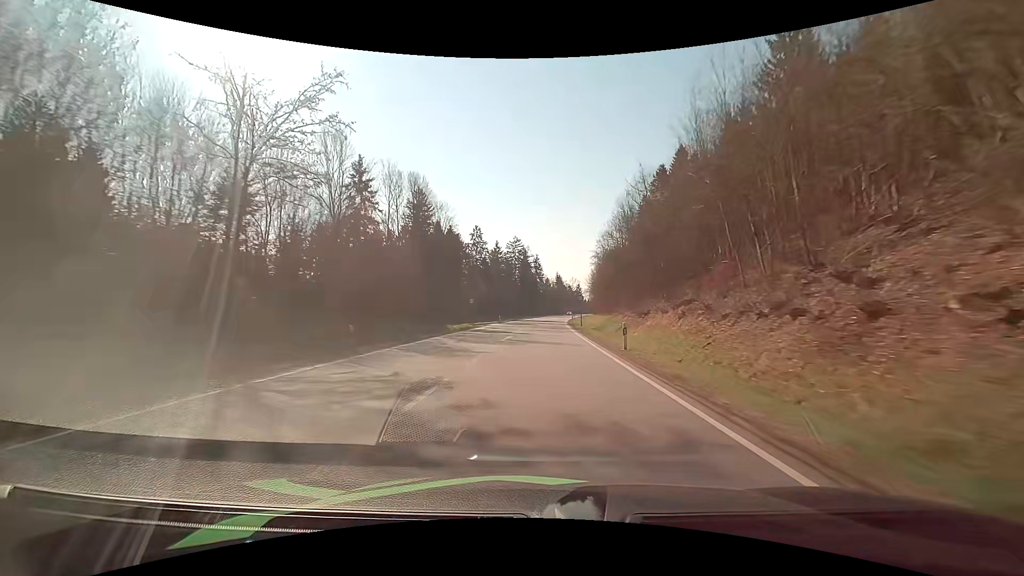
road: primary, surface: asphalt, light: Day
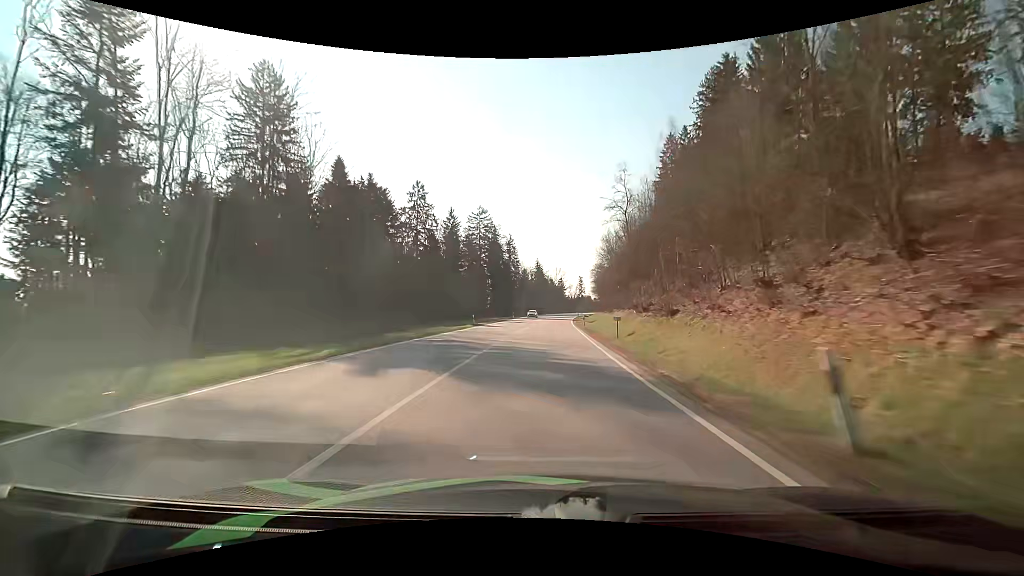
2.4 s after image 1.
(+1.1, +63.9) m; +2°
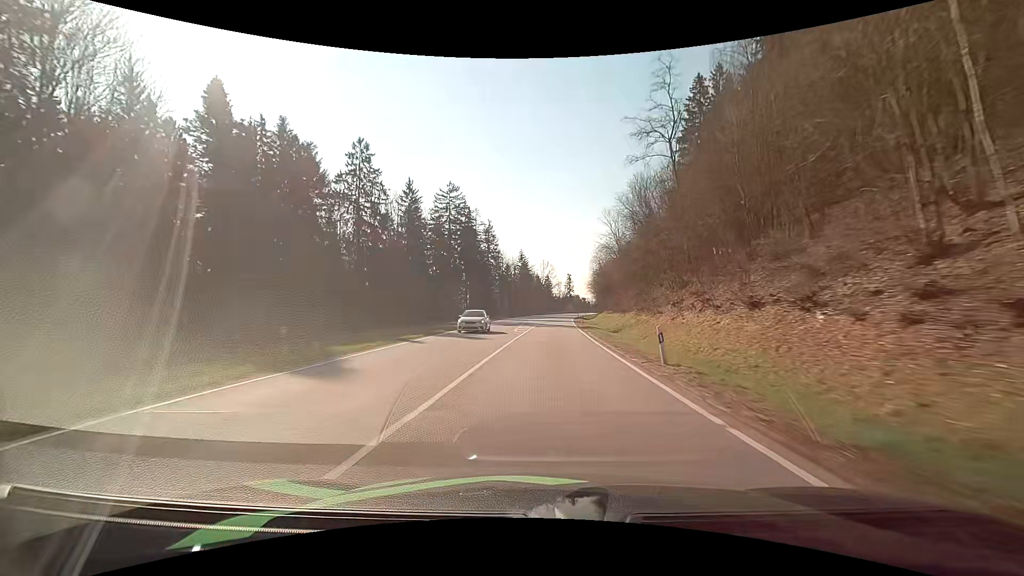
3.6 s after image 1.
(+0.5, +32.0) m; +2°
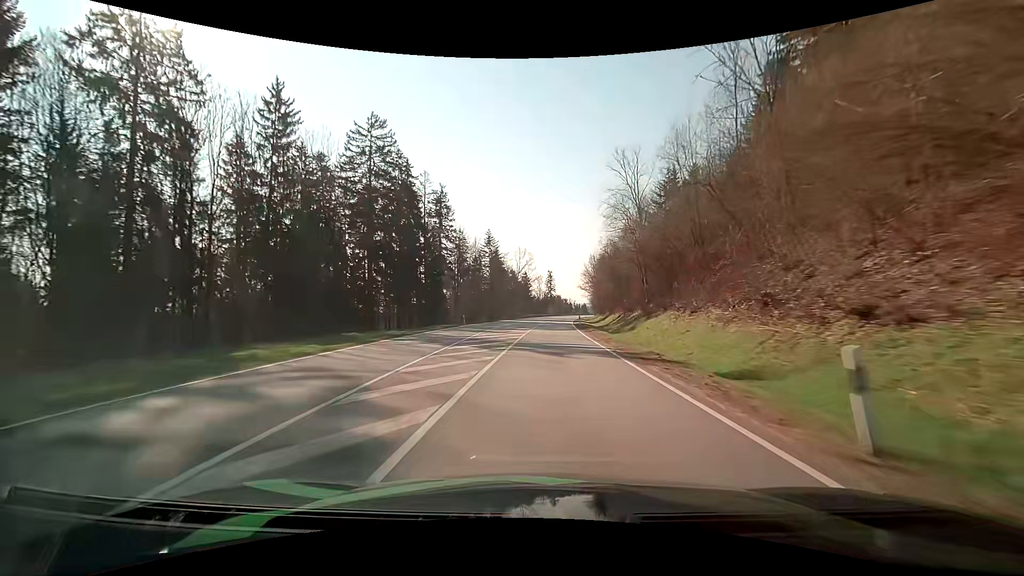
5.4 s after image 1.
(+1.3, +48.3) m; +3°
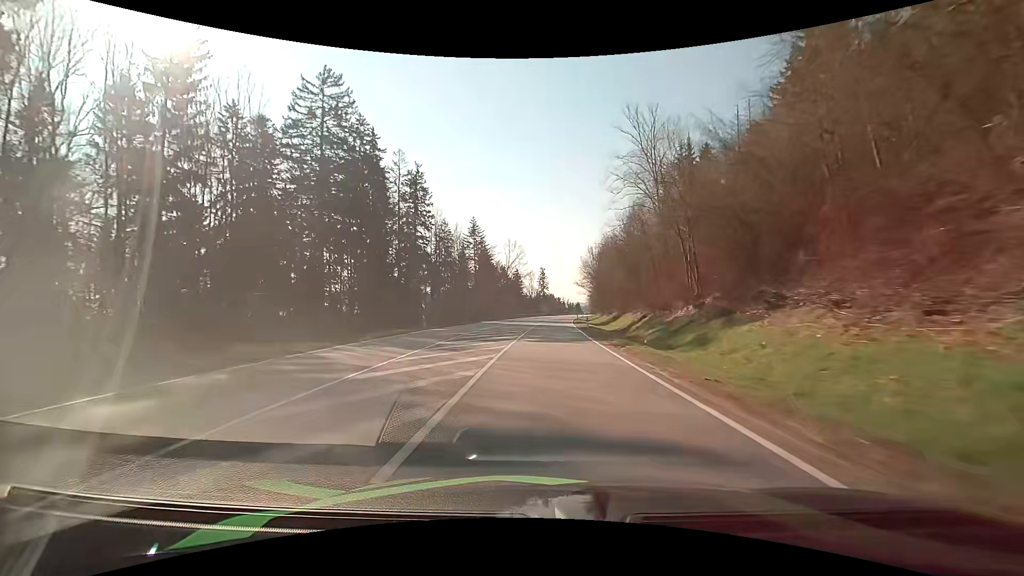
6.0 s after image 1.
(0.0, +16.1) m; 0°
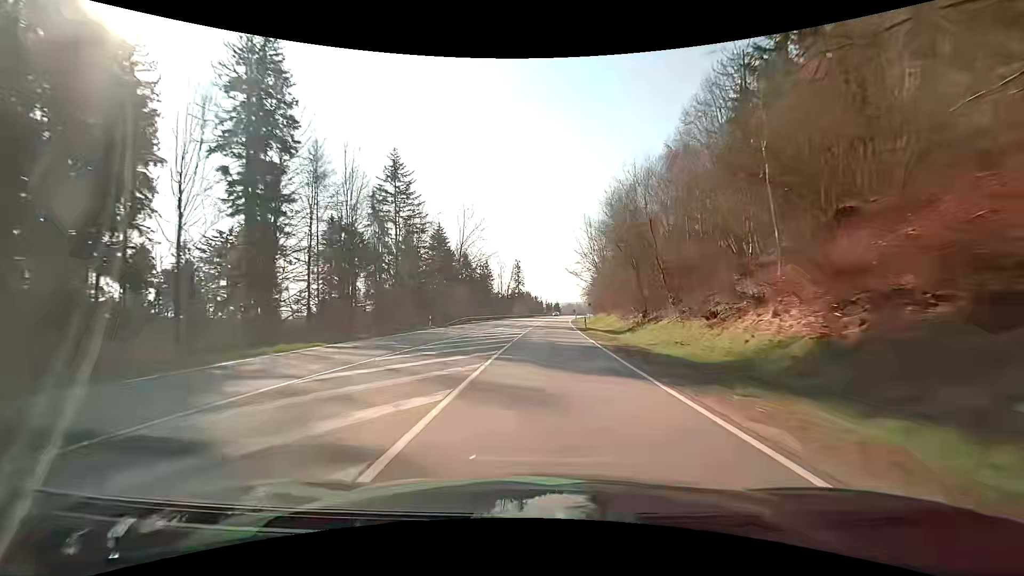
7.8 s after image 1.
(+1.3, +48.5) m; +3°
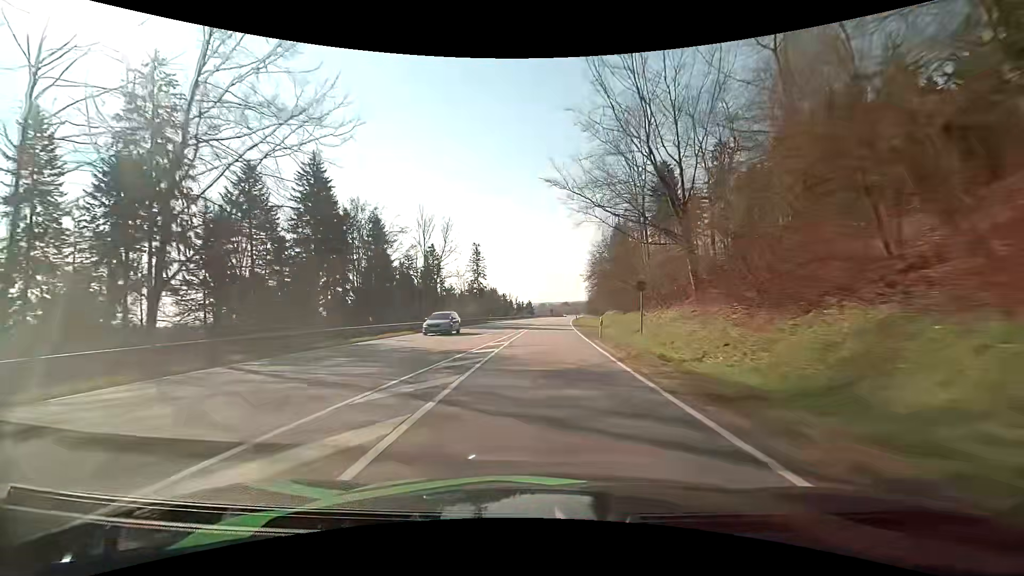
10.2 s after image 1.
(+2.0, +64.4) m; +3°
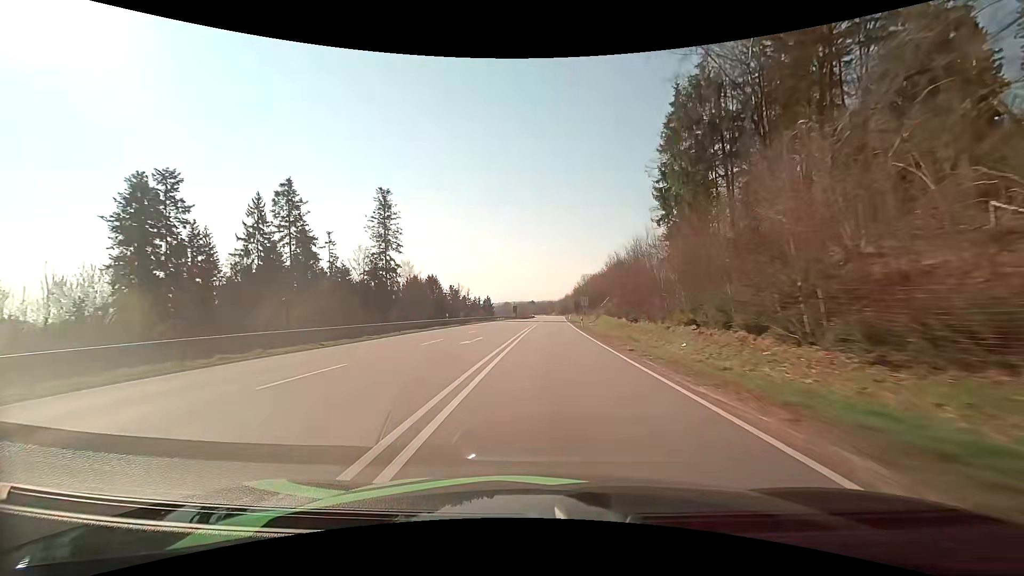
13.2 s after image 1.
(+2.5, +79.2) m; +4°
(0, +10) (0, +20) (0, +30) (+1, +40) (+1, +50) (+1, +60) (+2, +70) (+2, +80) (+2, +90) (+3, +100) m
